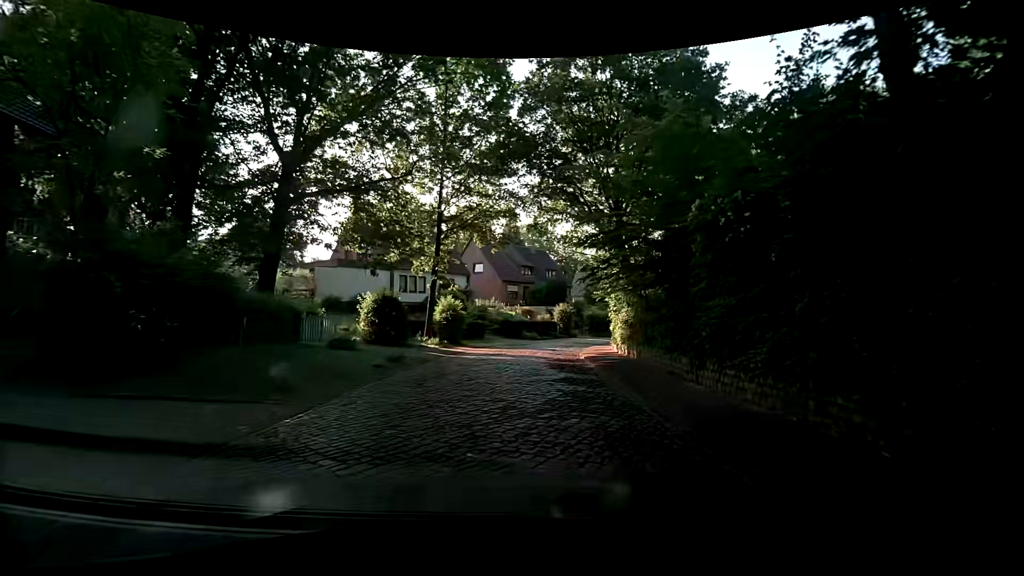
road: residential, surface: cobblestone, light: Day
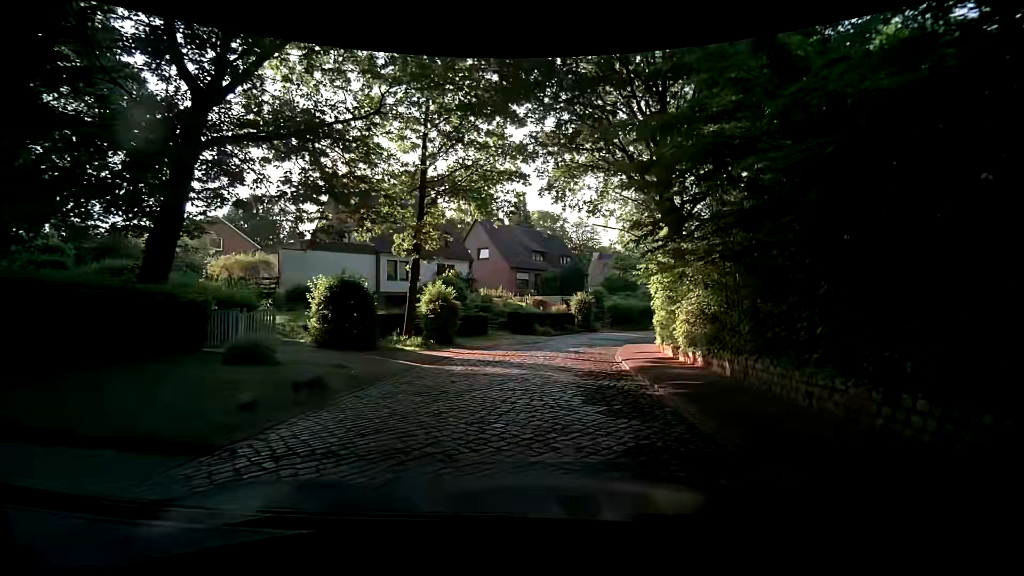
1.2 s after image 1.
(+0.2, +7.0) m; +1°
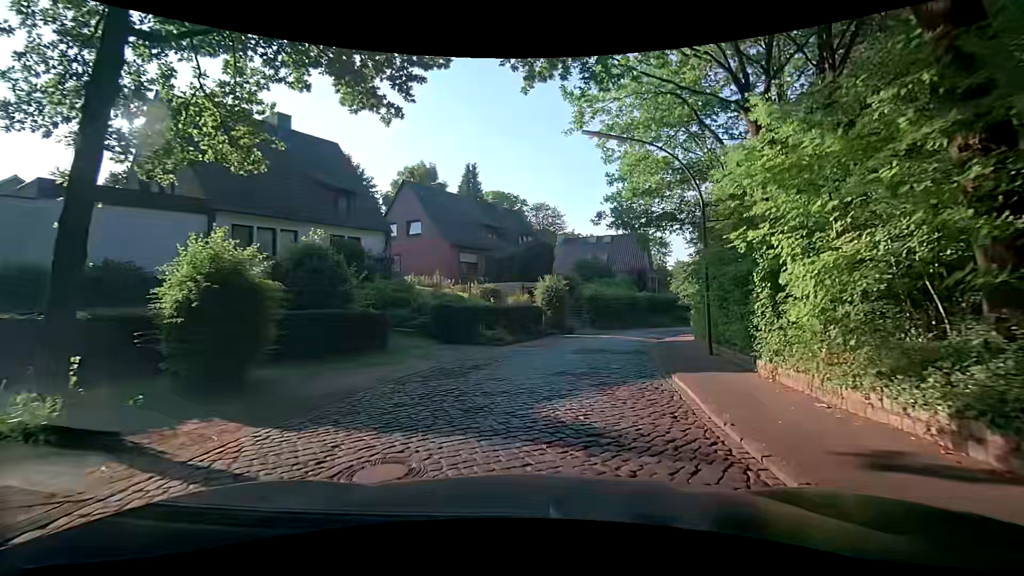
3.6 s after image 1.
(+0.4, +13.7) m; +7°
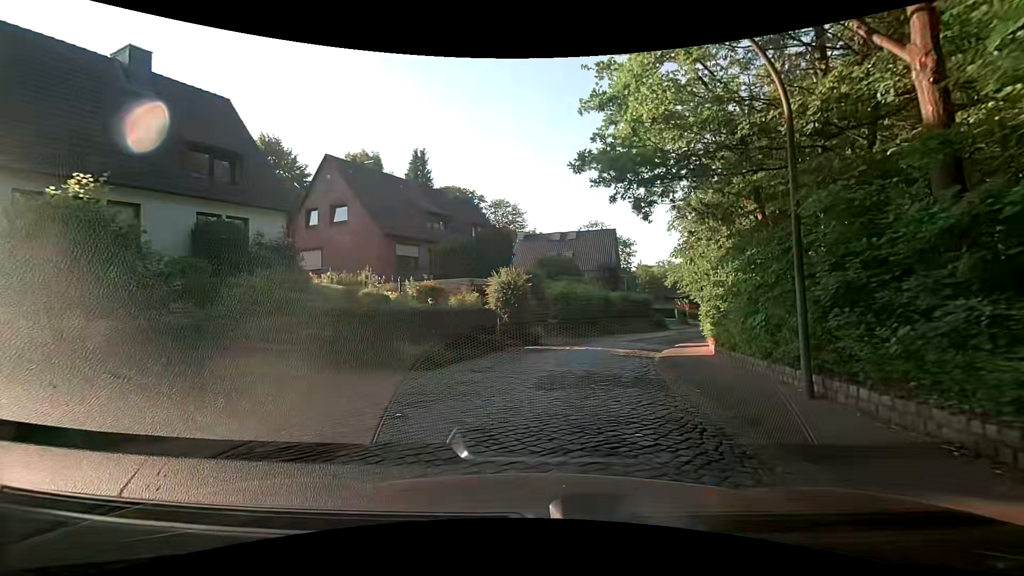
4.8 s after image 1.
(-0.1, +6.9) m; +4°
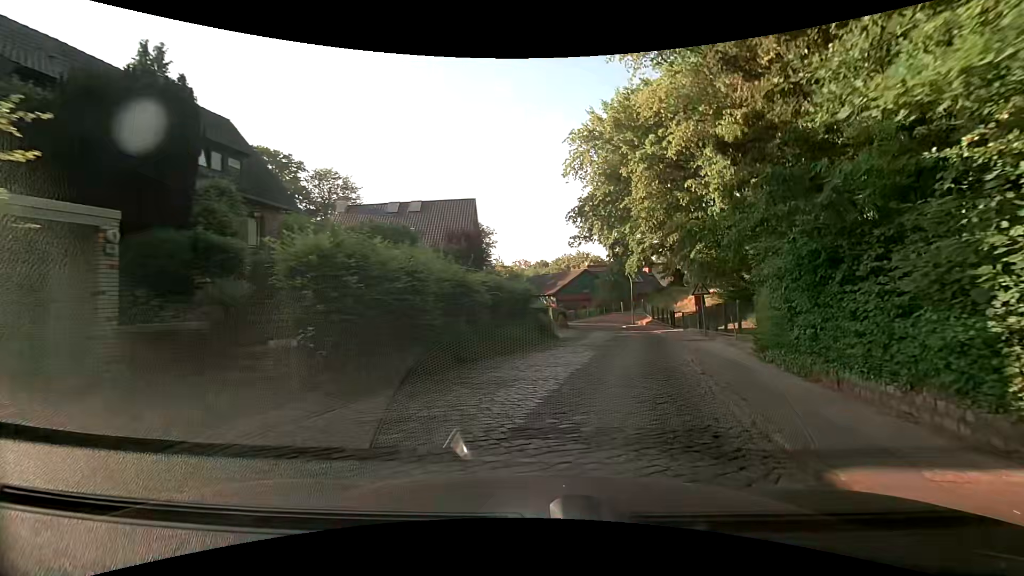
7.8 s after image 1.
(+1.1, +17.9) m; +14°
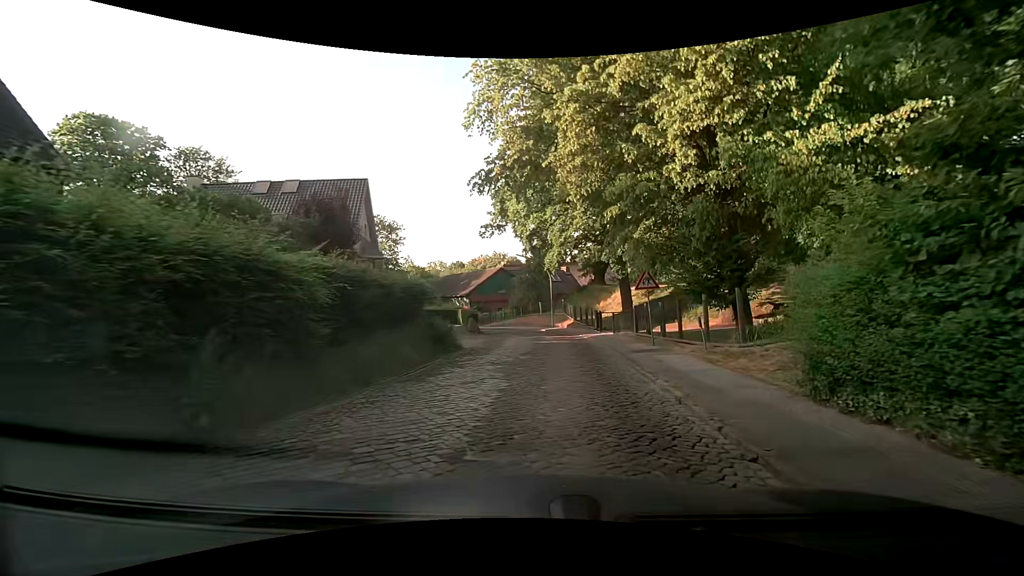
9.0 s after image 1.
(+0.5, +6.8) m; +10°
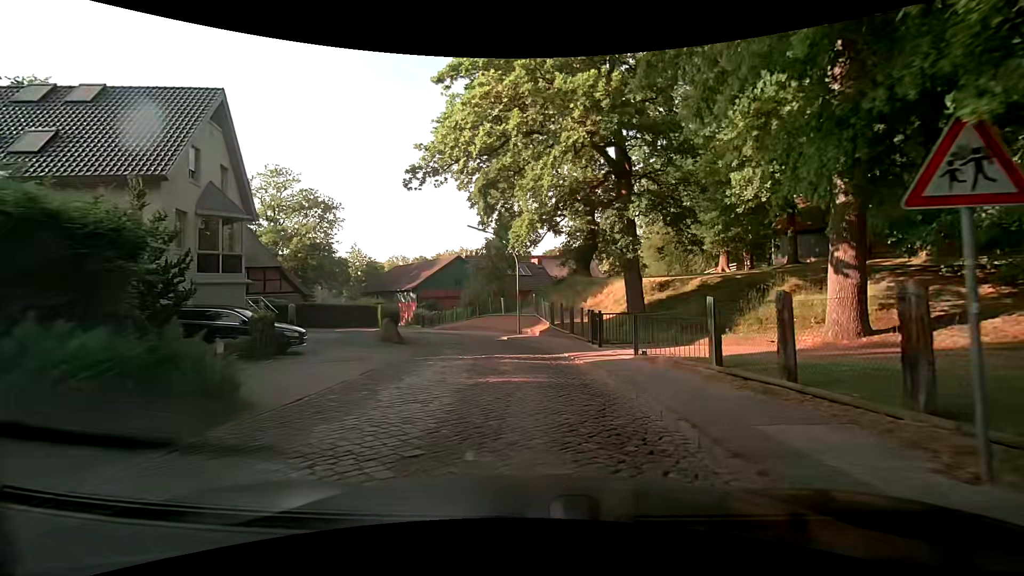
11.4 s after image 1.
(+0.3, +13.9) m; +2°
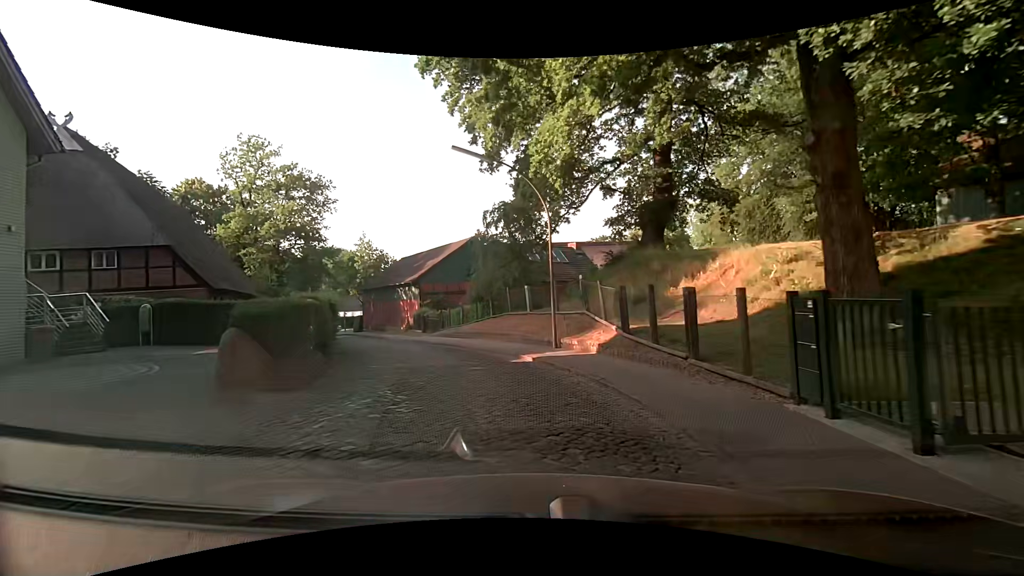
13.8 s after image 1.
(-0.3, +13.8) m; -3°
